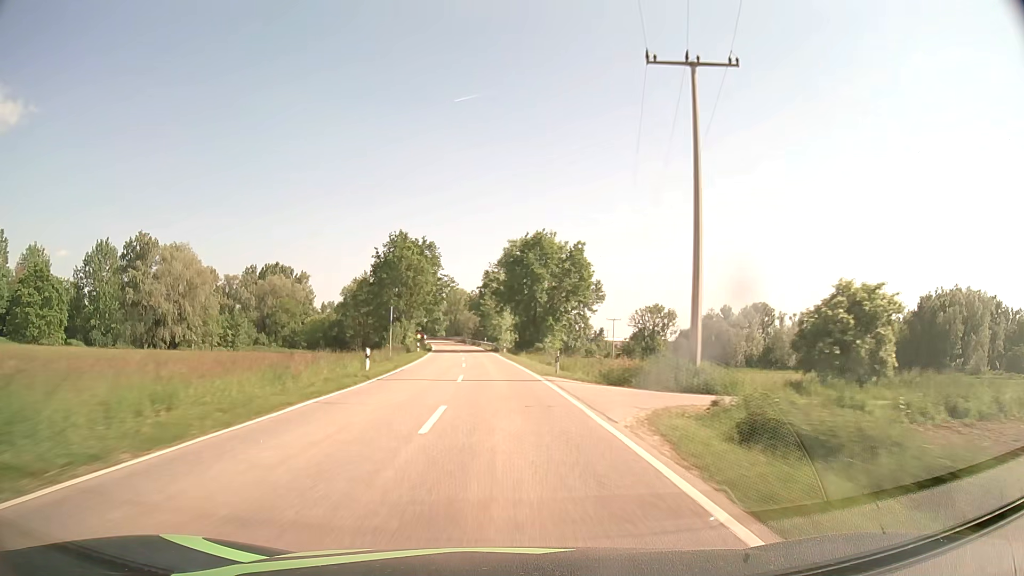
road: tertiary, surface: asphalt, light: Day
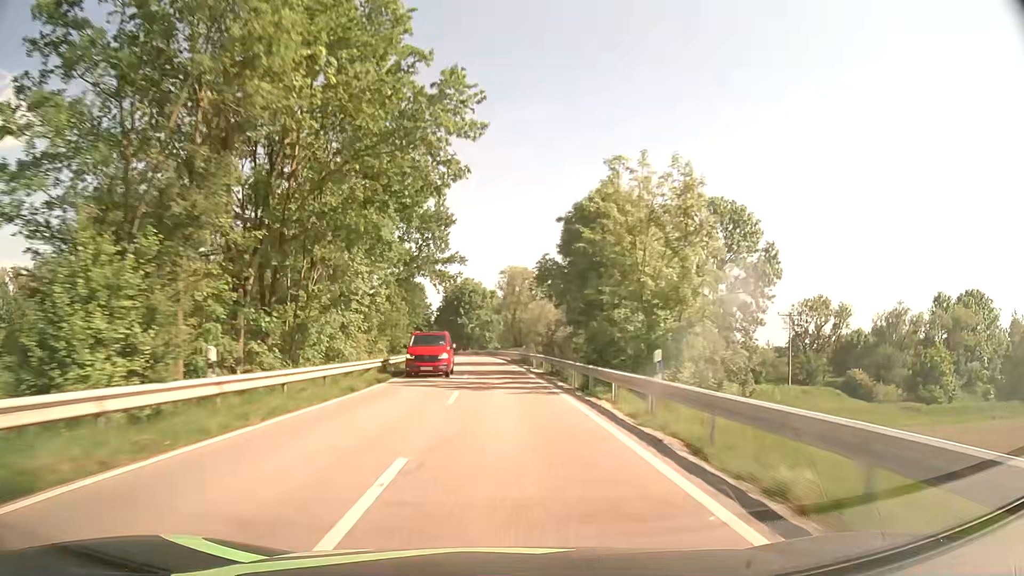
(-4.5, +78.7) m; -6°
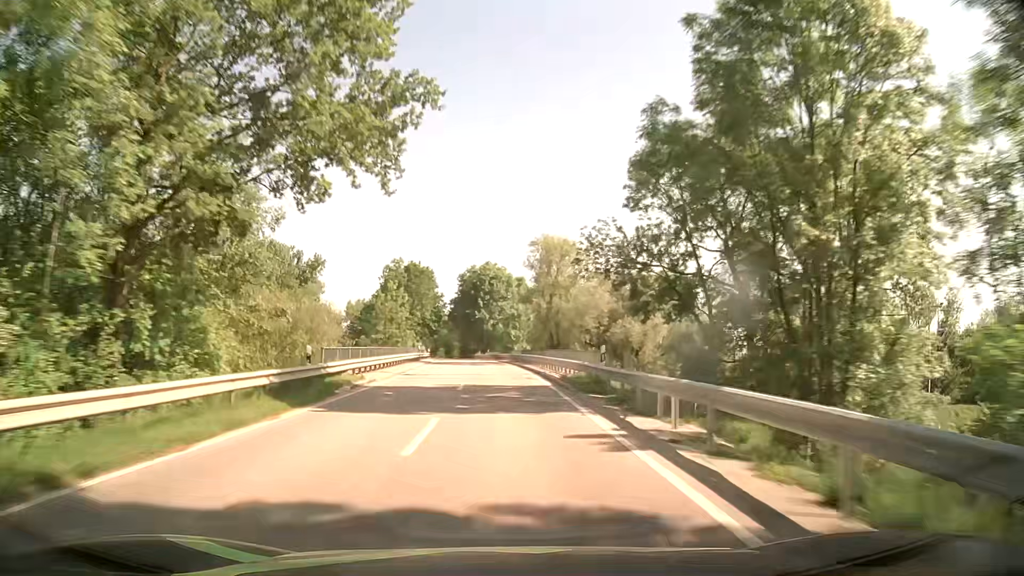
(-0.6, +31.5) m; -2°
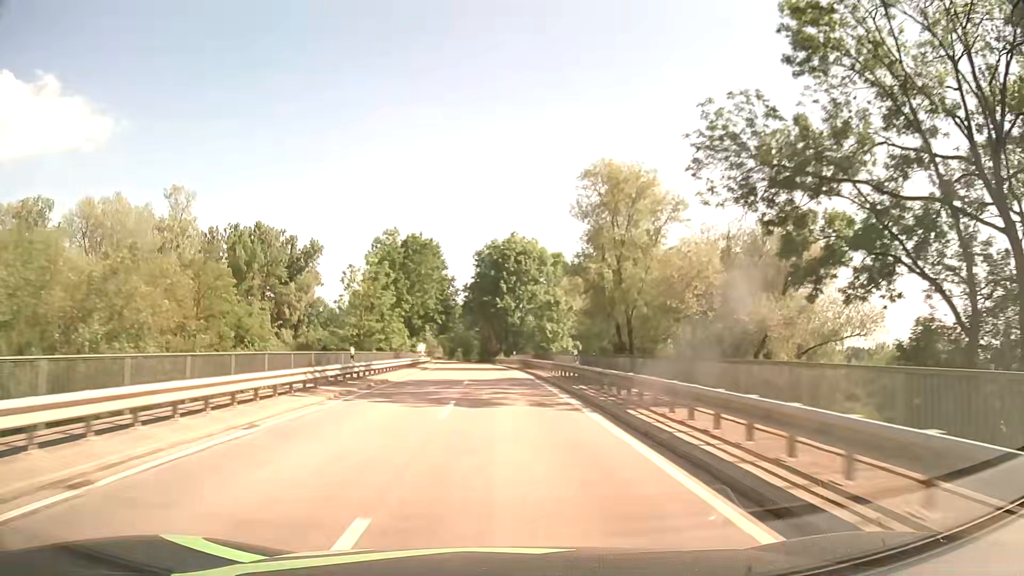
(-0.7, +31.6) m; -2°
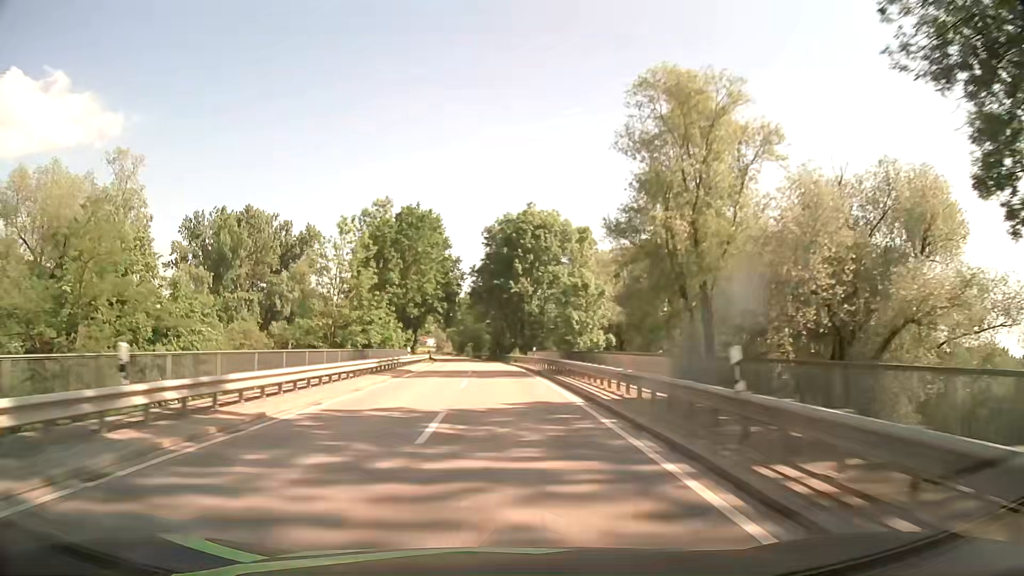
(-0.1, +15.8) m; -1°
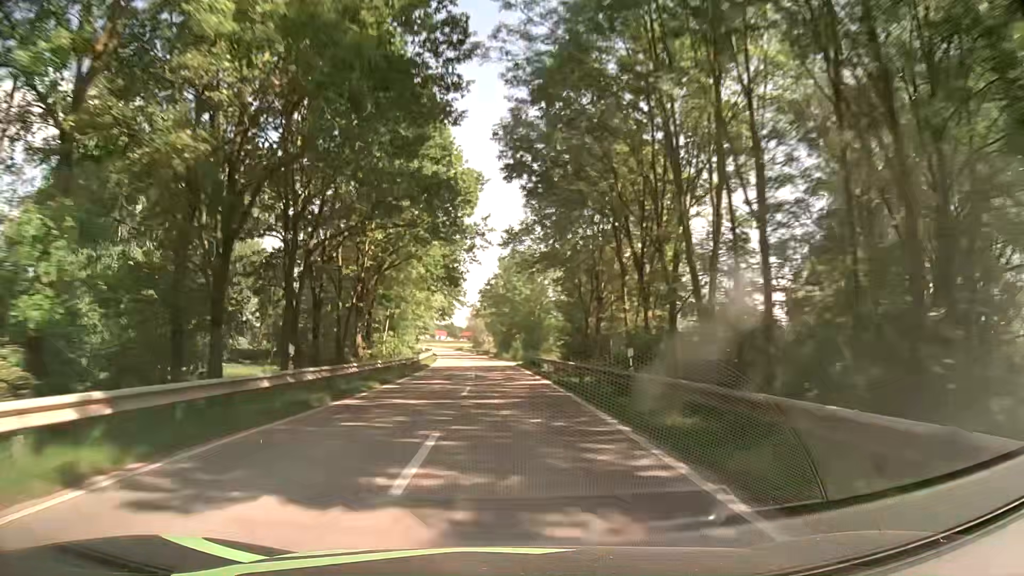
(-2.6, +63.3) m; -5°
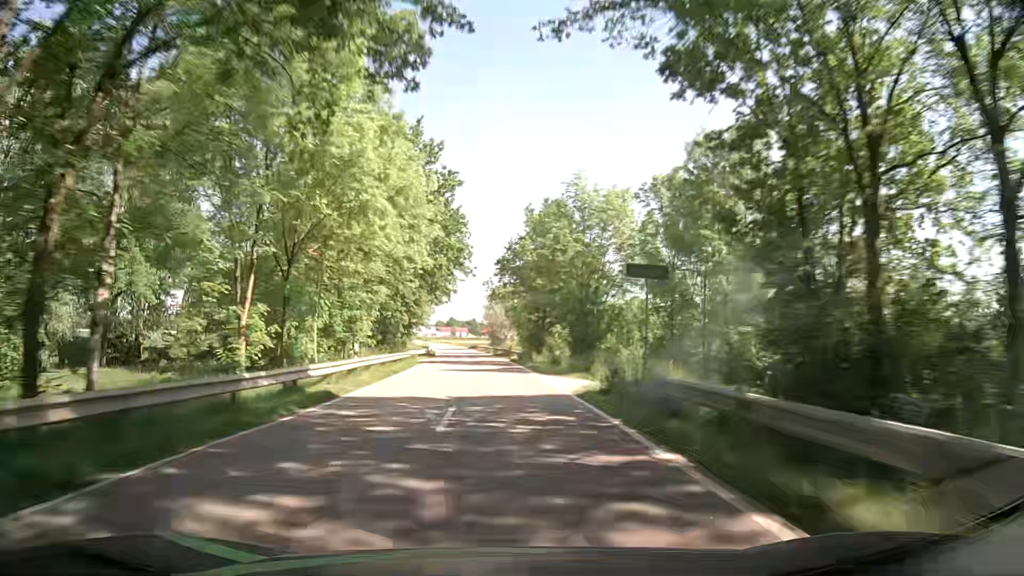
(-0.6, +31.8) m; -2°
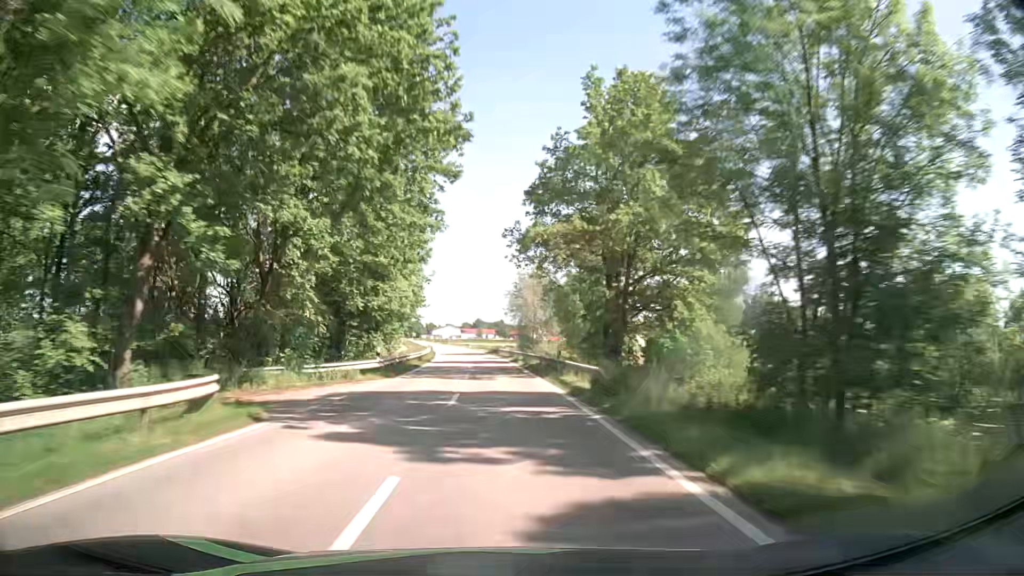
(-0.7, +31.8) m; -3°
(0, +10) (0, +20) (-1, +30) (-1, +40) (-1, +50) (-2, +60) (-3, +70) (-4, +80) (-5, +90) (-6, +100) m
